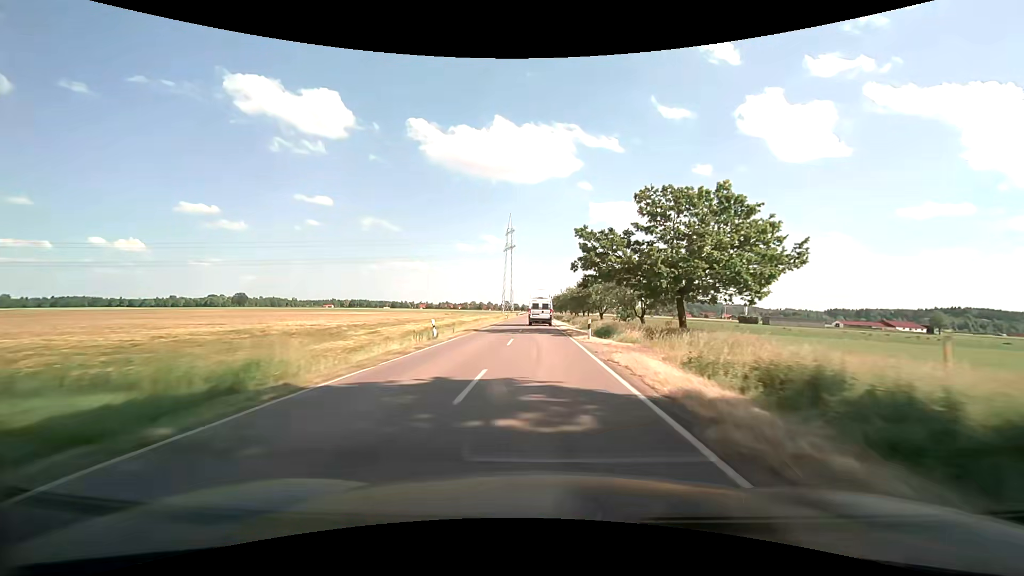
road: tertiary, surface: asphalt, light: Day
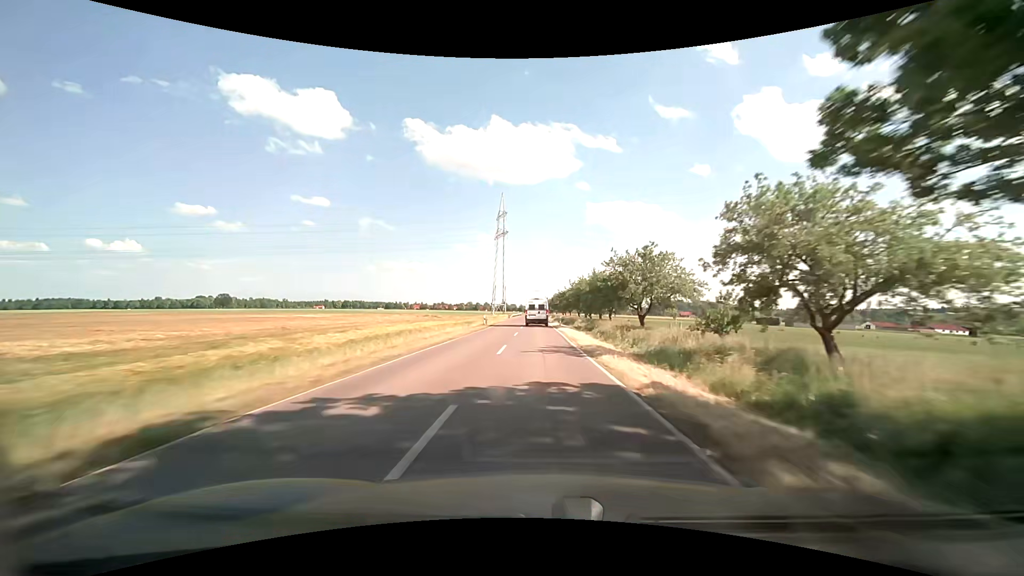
(+0.1, +28.5) m; 0°
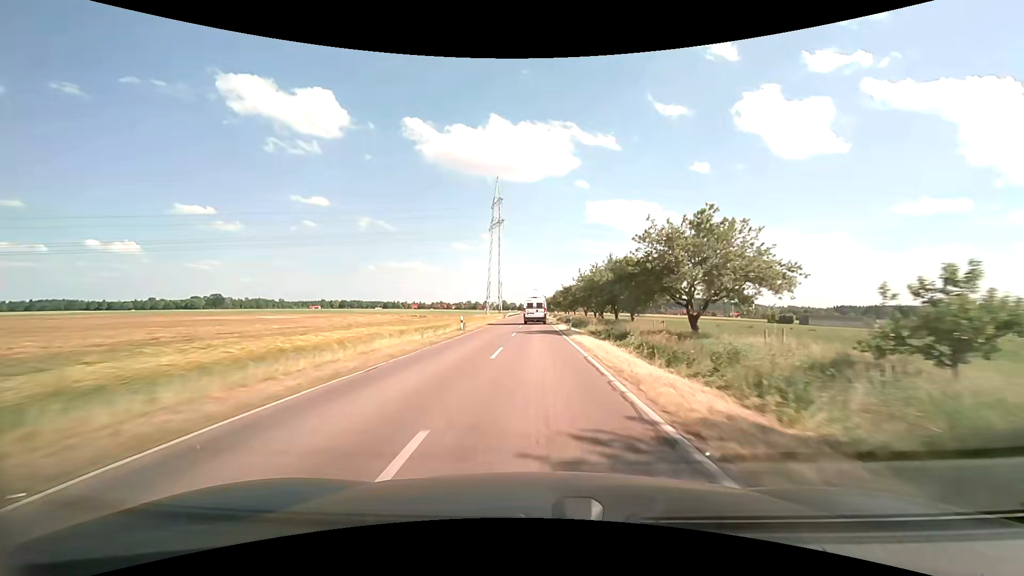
(0.0, +14.1) m; 0°
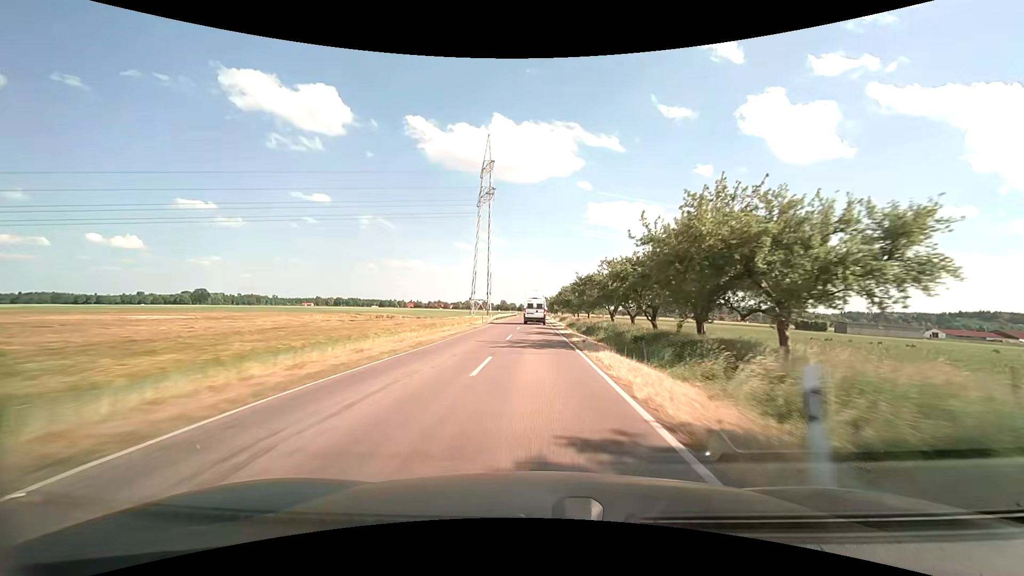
(0.0, +28.3) m; 0°
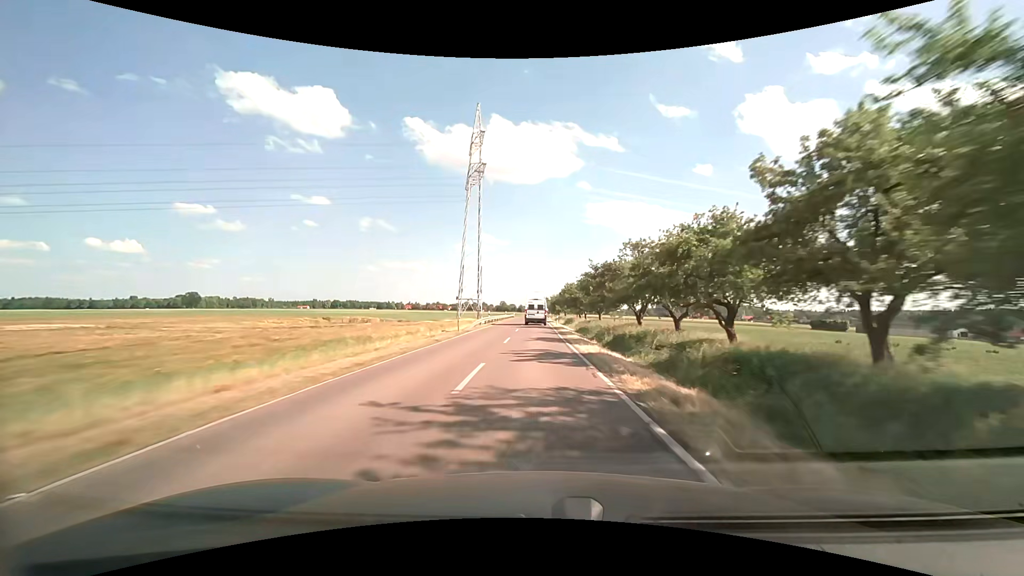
(0.0, +14.2) m; 0°
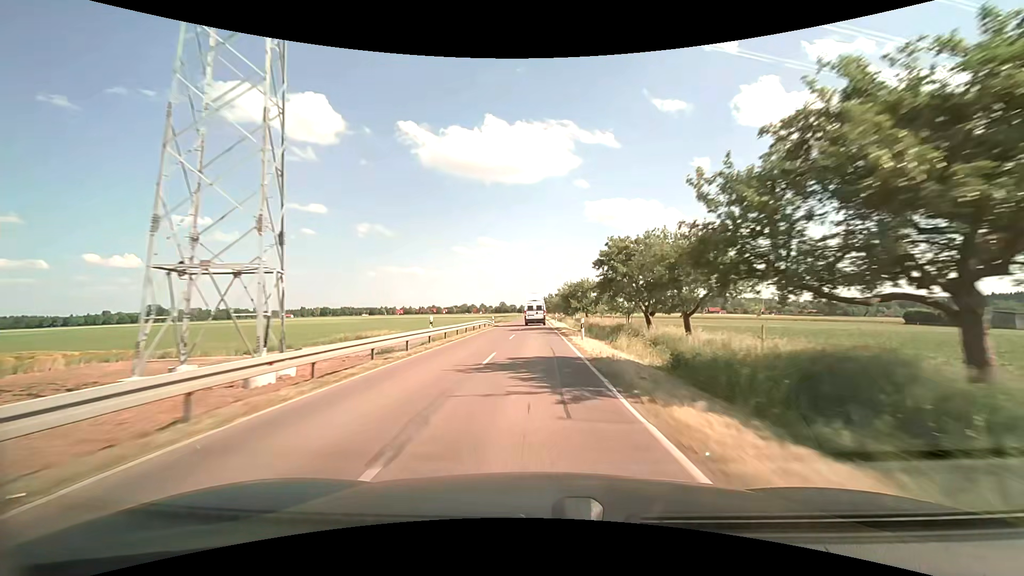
(-0.1, +57.0) m; 0°
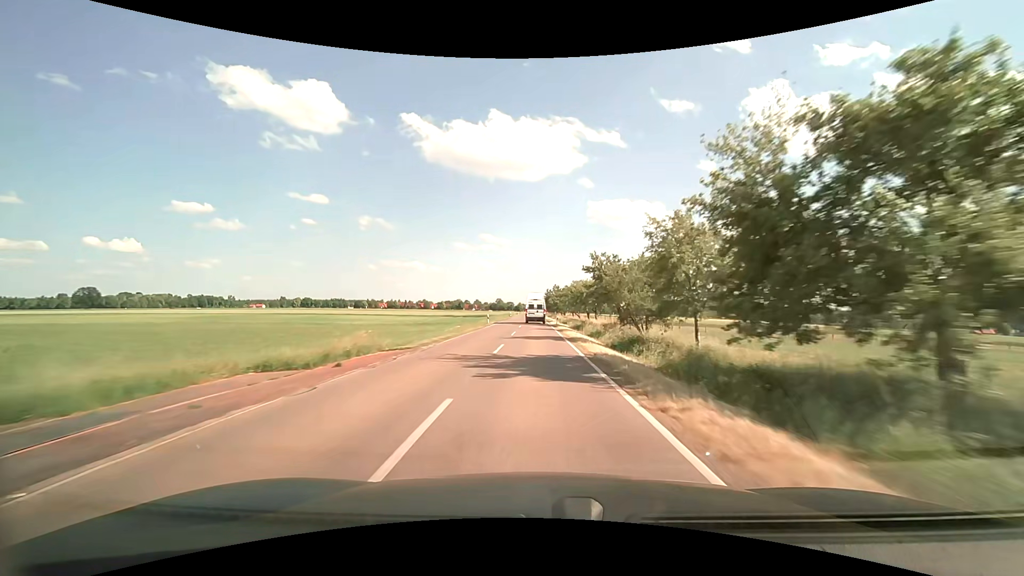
(-0.1, +71.7) m; 0°
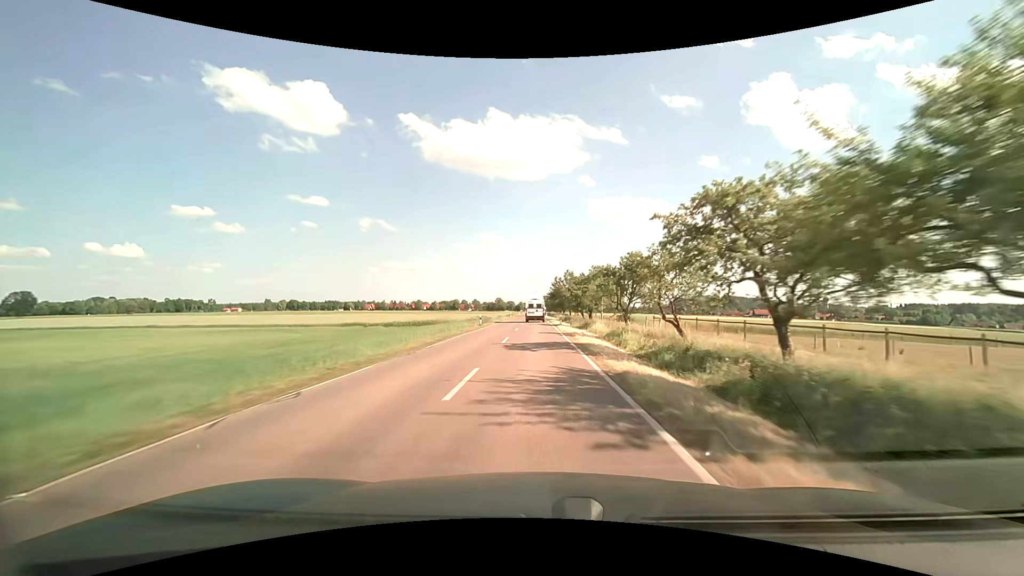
(0.0, +57.5) m; 0°
(0, +10) (0, +20) (0, +30) (0, +40) (0, +50) (0, +60) (0, +70) (0, +80) (0, +90) (0, +100) m
